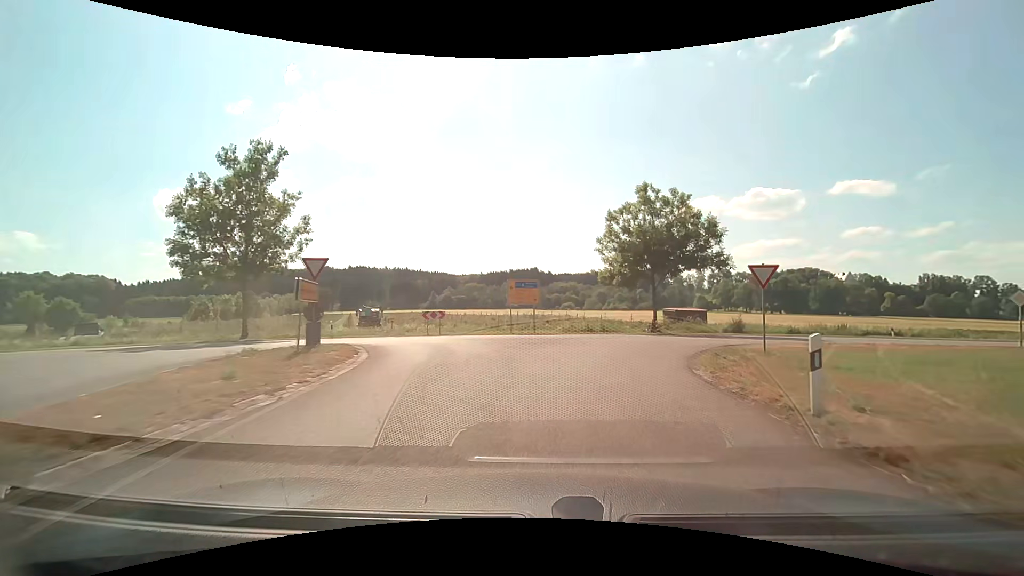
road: tertiary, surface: asphalt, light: Day
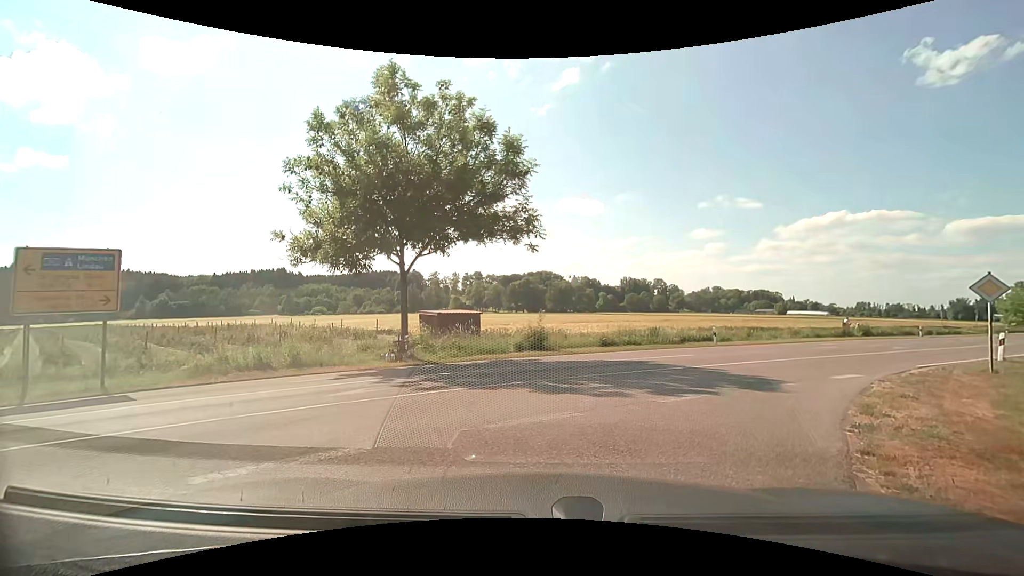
(+2.9, +16.1) m; +27°
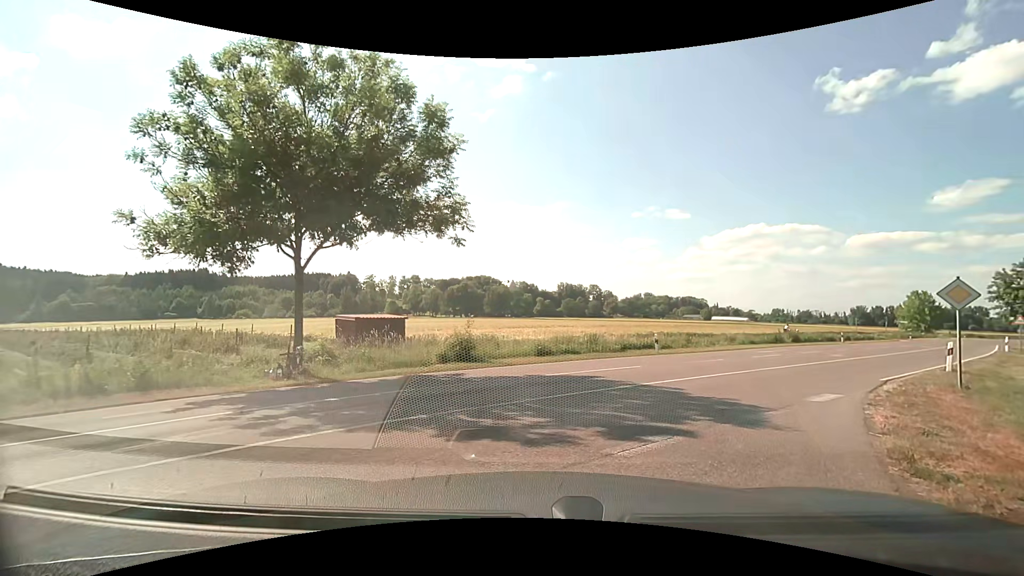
(+0.1, +3.0) m; +6°
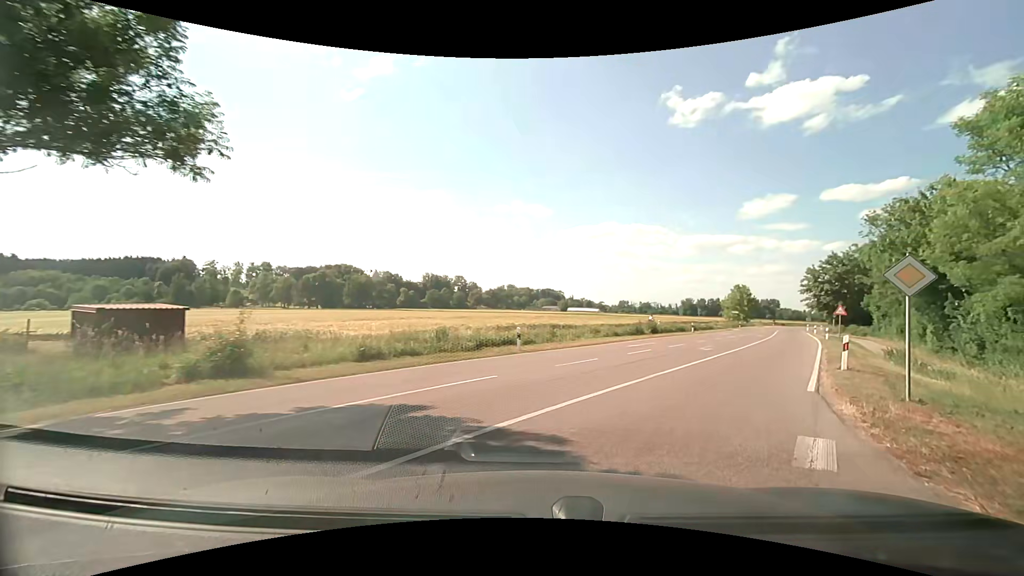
(+0.8, +6.0) m; +15°
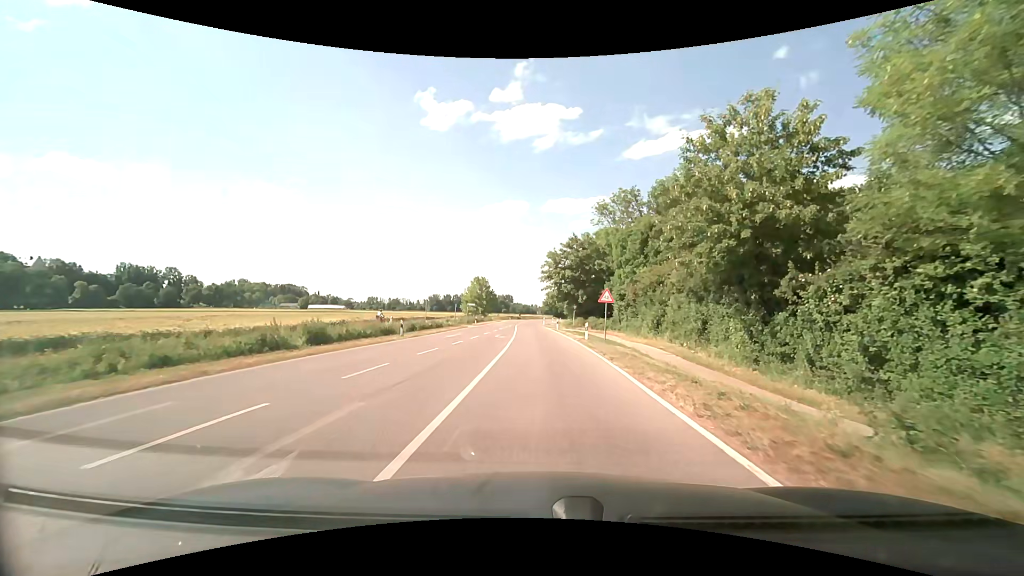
(+7.5, +19.9) m; +28°
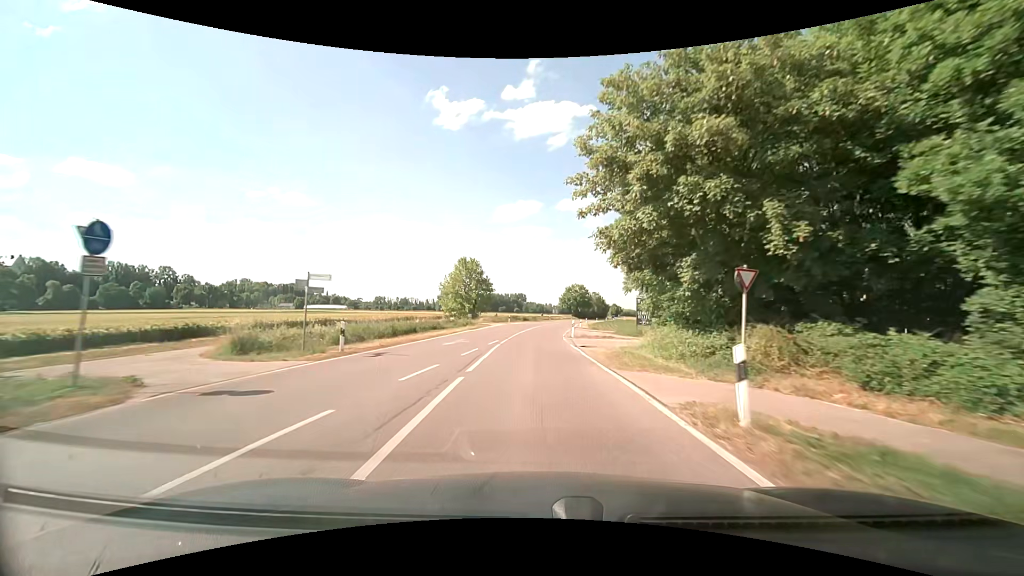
(-0.1, +43.6) m; -1°
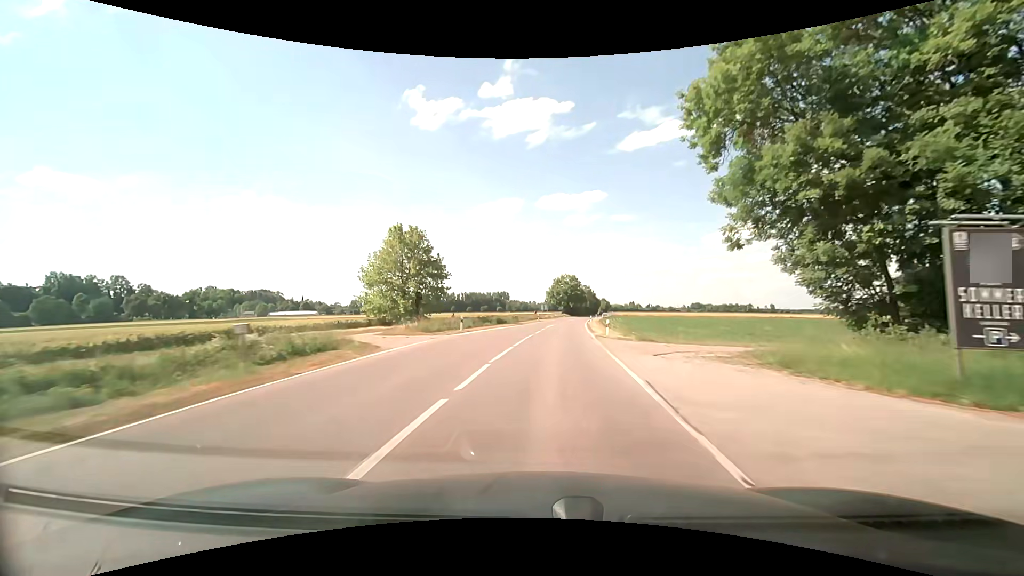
(+0.1, +32.8) m; +2°
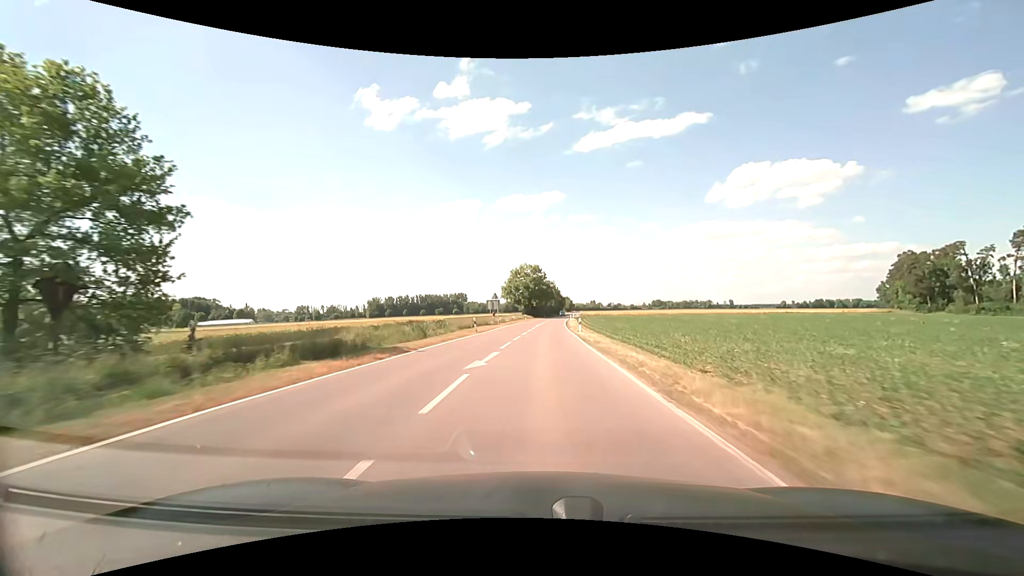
(+1.8, +36.4) m; +5°
(0, +10) (0, +20) (0, +30) (+1, +40) (+1, +50) (+2, +60) (+2, +70) (+3, +80) (+4, +90) (+4, +100) m
